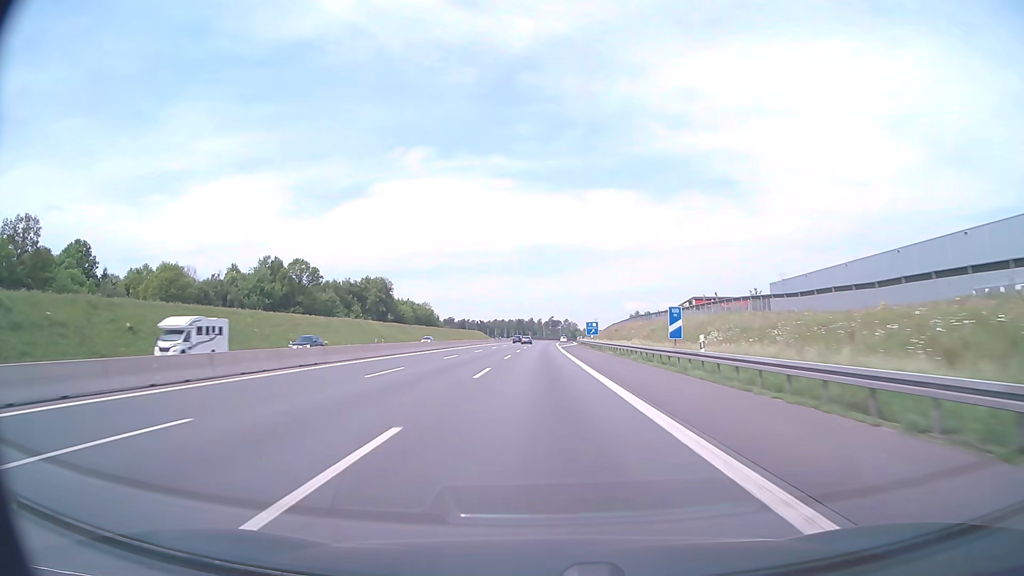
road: motorway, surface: asphalt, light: Day
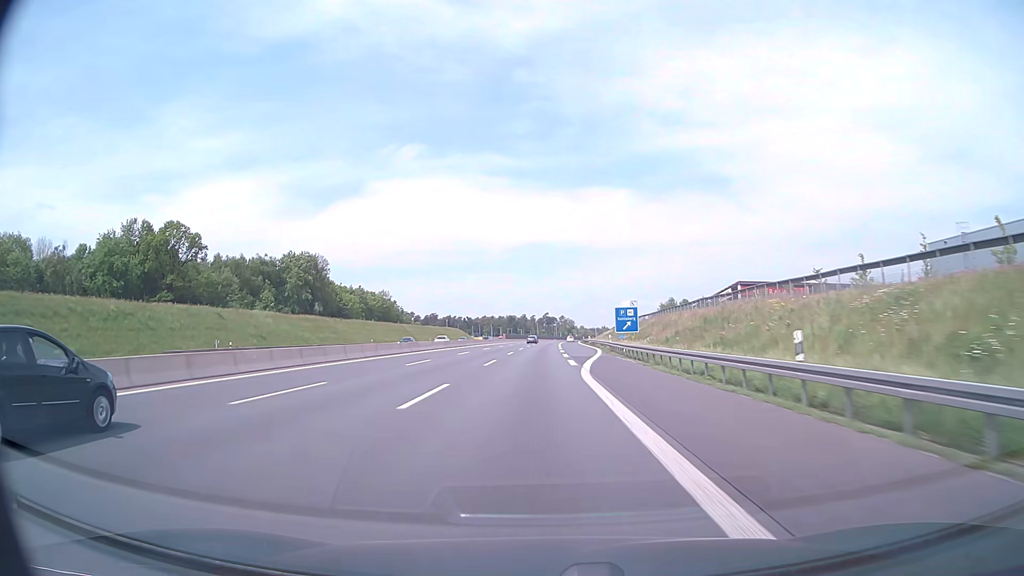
(+0.3, +62.0) m; 0°
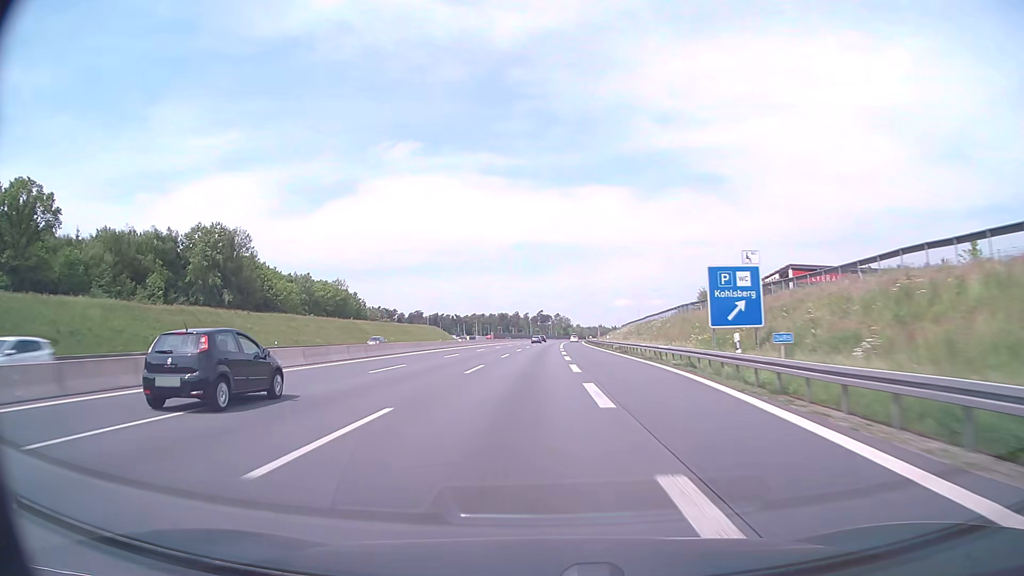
(+0.2, +41.3) m; +1°
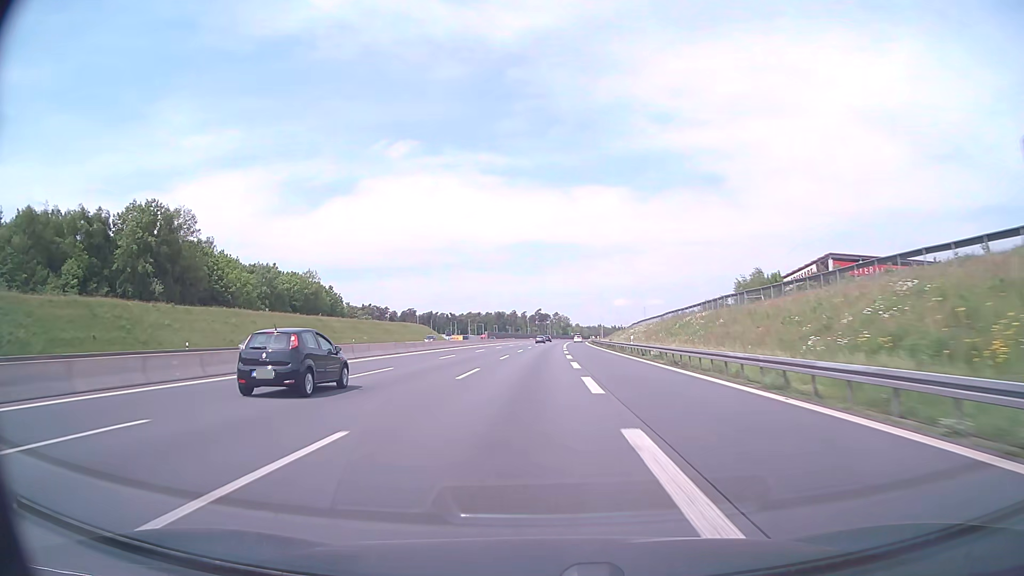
(0.0, +20.7) m; 0°
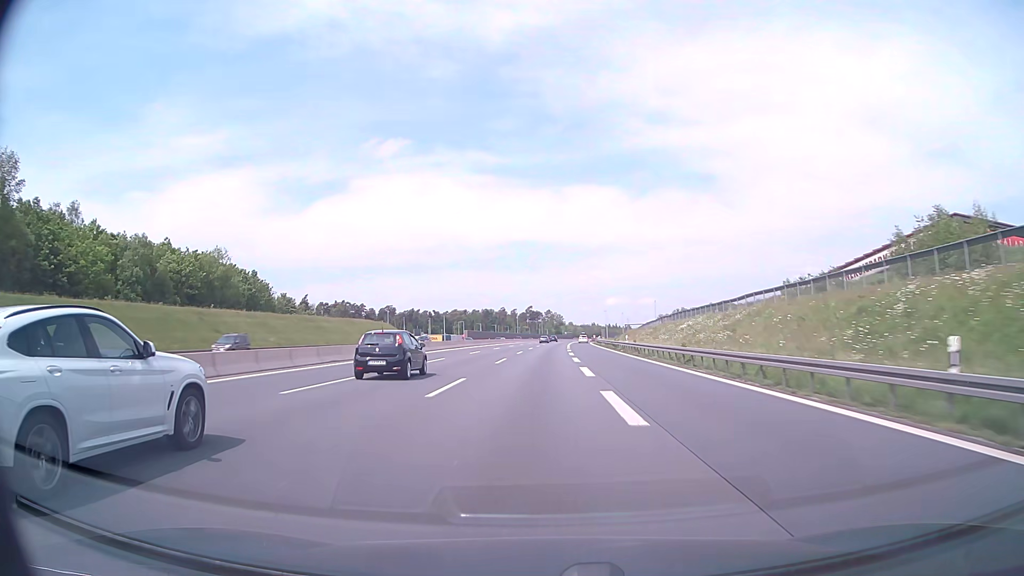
(+0.2, +41.4) m; +1°
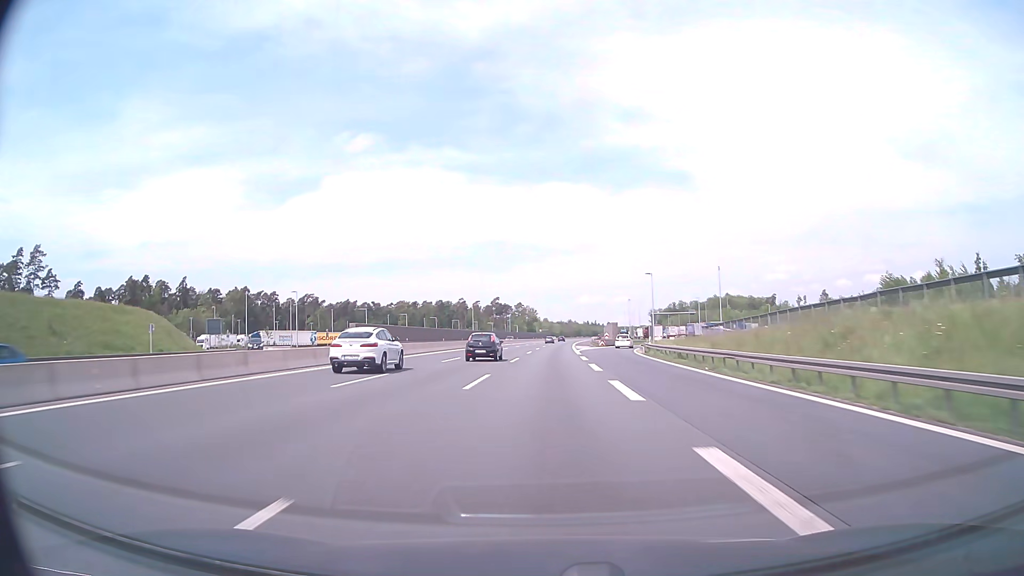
(+2.1, +103.3) m; +2°
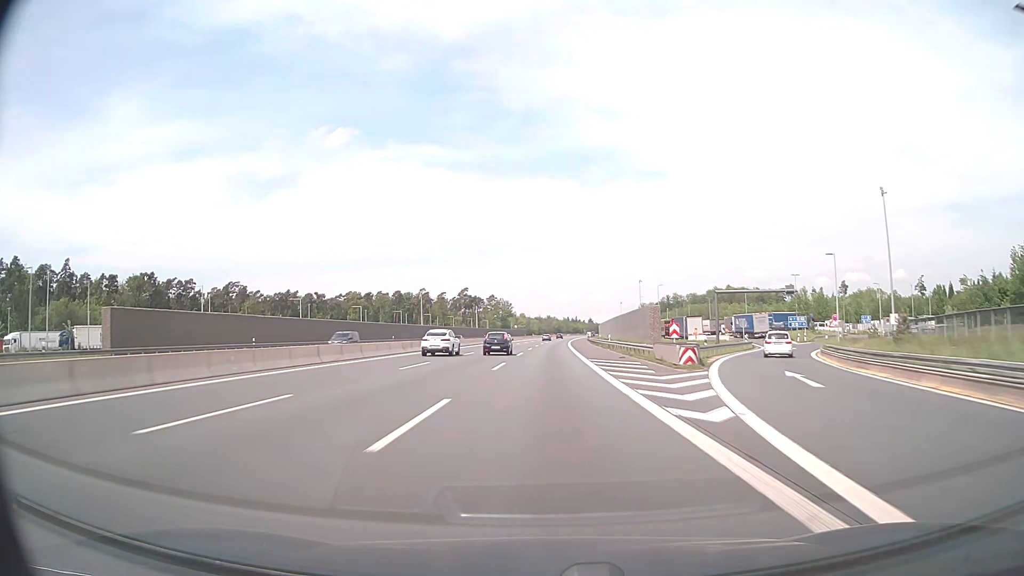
(+1.0, +62.0) m; +2°
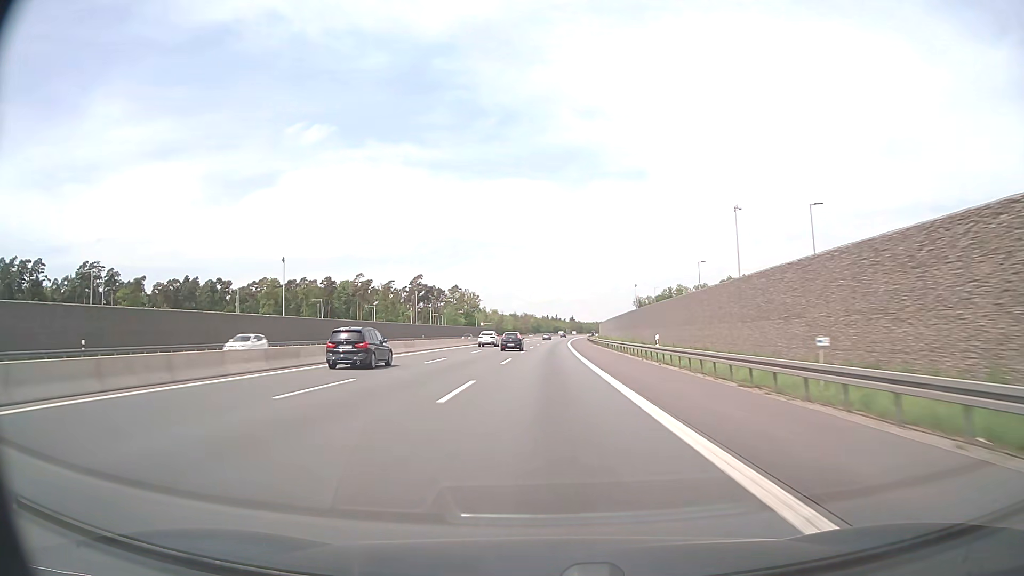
(+1.3, +82.7) m; +2°
(0, +10) (0, +20) (0, +30) (0, +40) (+1, +50) (+1, +60) (+1, +70) (+1, +80) (+2, +90) (+2, +100) m
